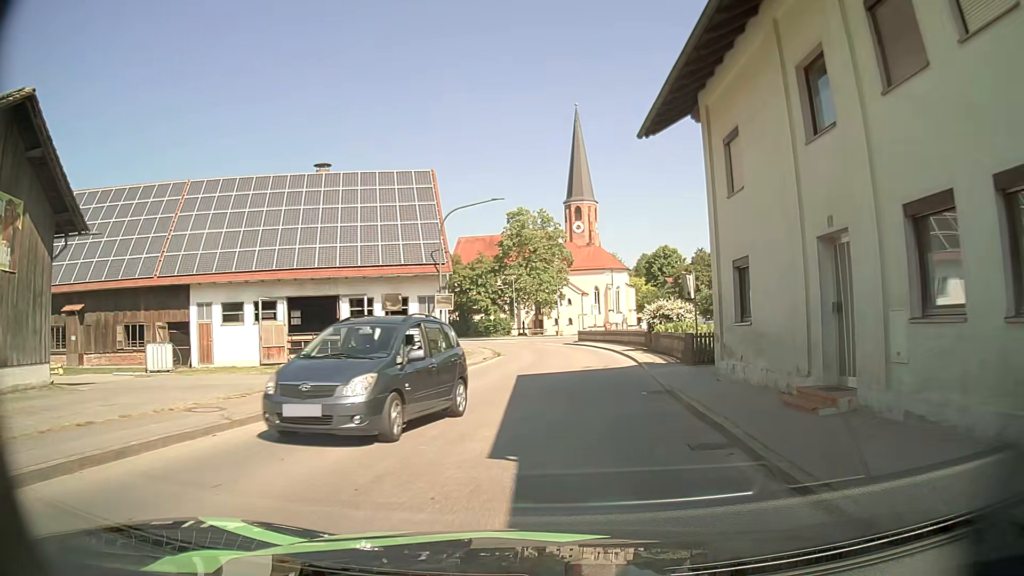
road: tertiary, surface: asphalt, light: Day
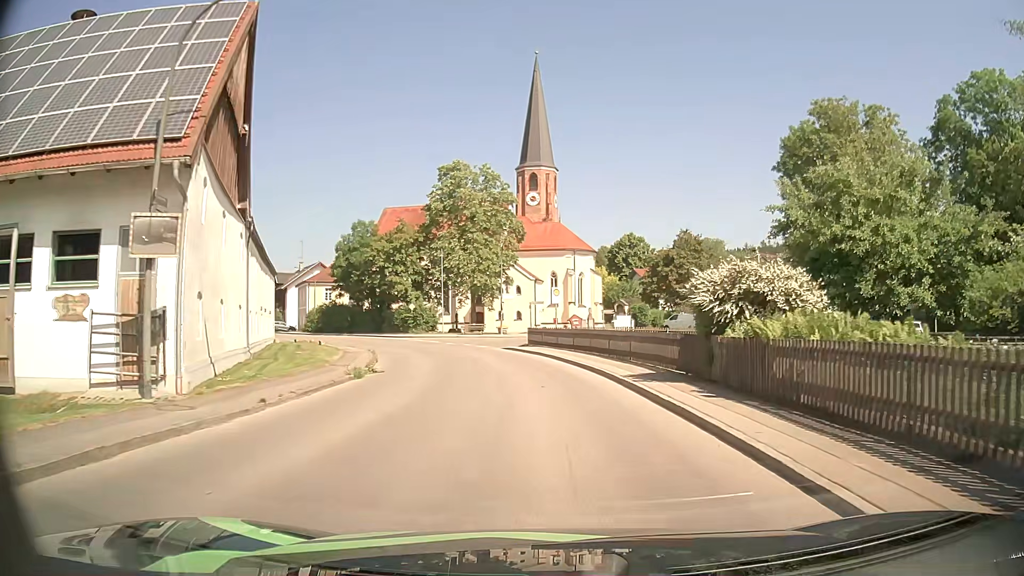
(+0.7, +21.0) m; +4°
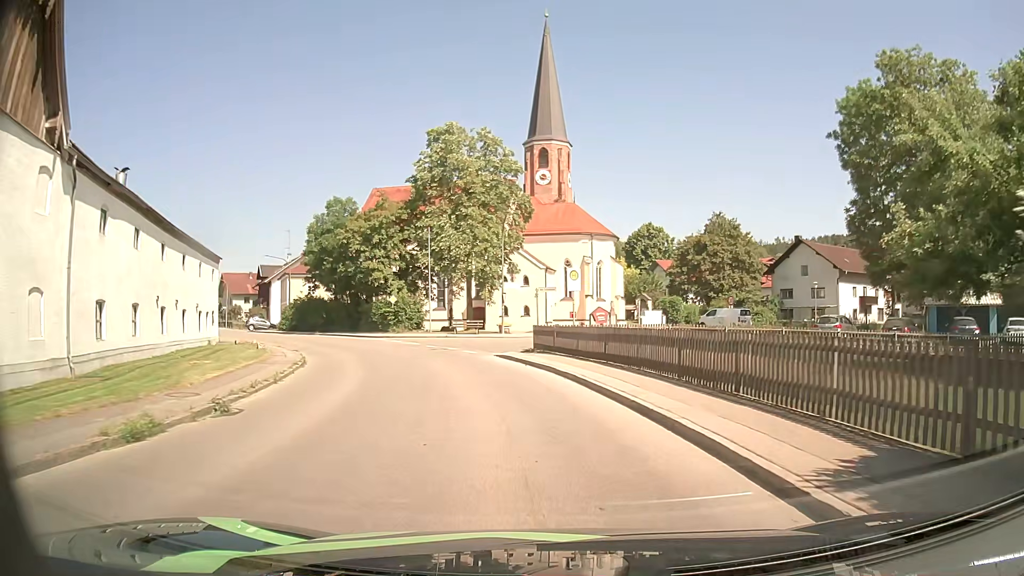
(0.0, +11.1) m; -1°
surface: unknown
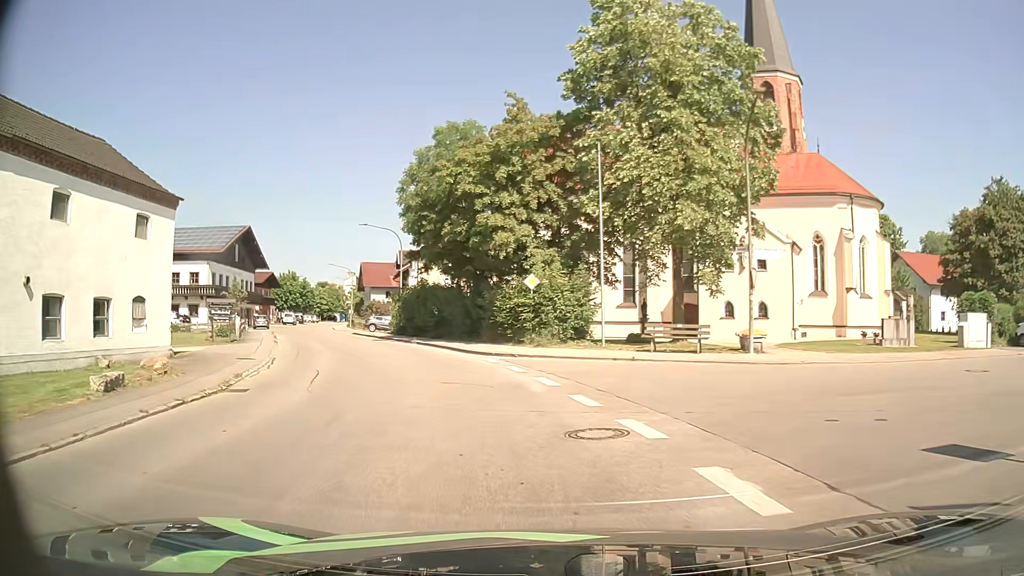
(-2.7, +22.0) m; -16°
(-1, +10) (-3, +20) (-7, +29) (-11, +38) (-15, +47) (-19, +56) (-23, +65) (-27, +75) (-30, +84) (-33, +94) m
